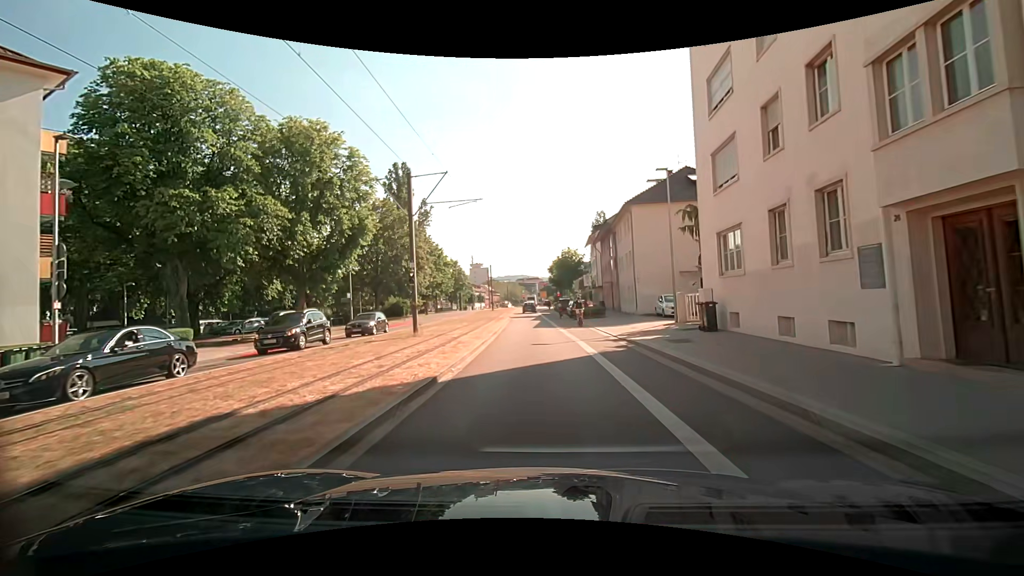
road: secondary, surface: asphalt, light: Day
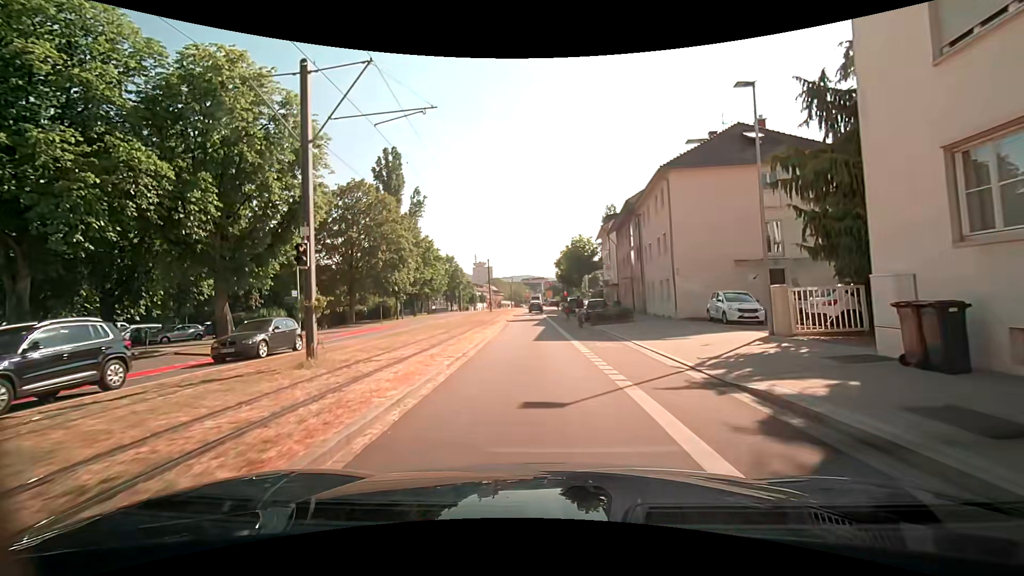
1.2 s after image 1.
(0.0, +10.1) m; -1°
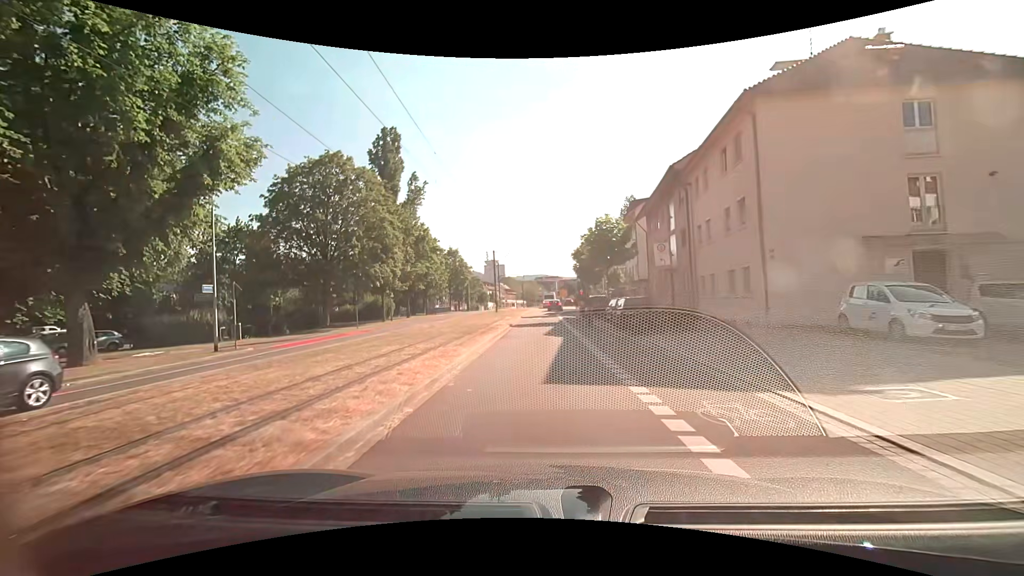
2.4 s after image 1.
(-0.1, +9.8) m; -1°
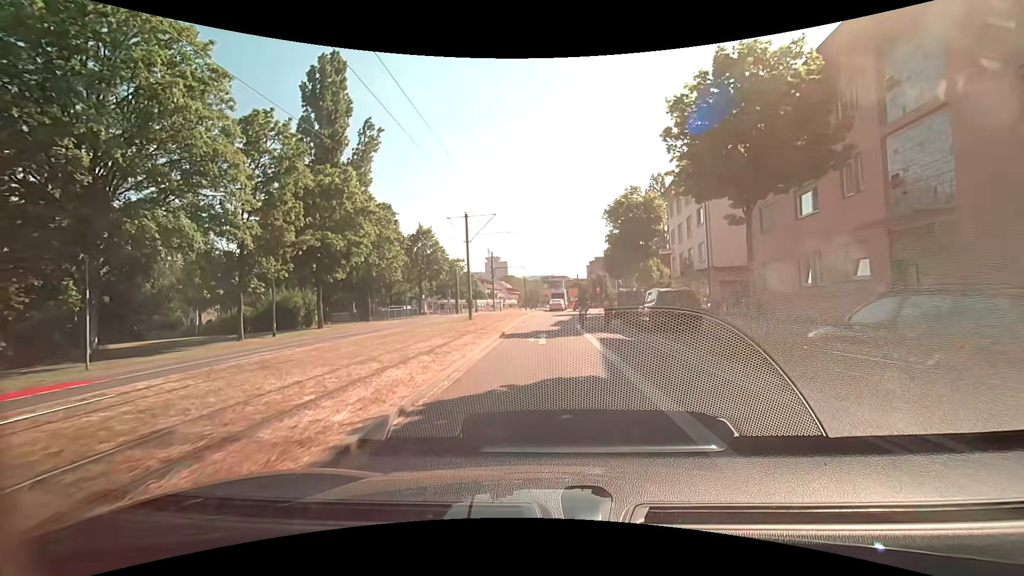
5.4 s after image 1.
(-0.4, +23.7) m; -1°
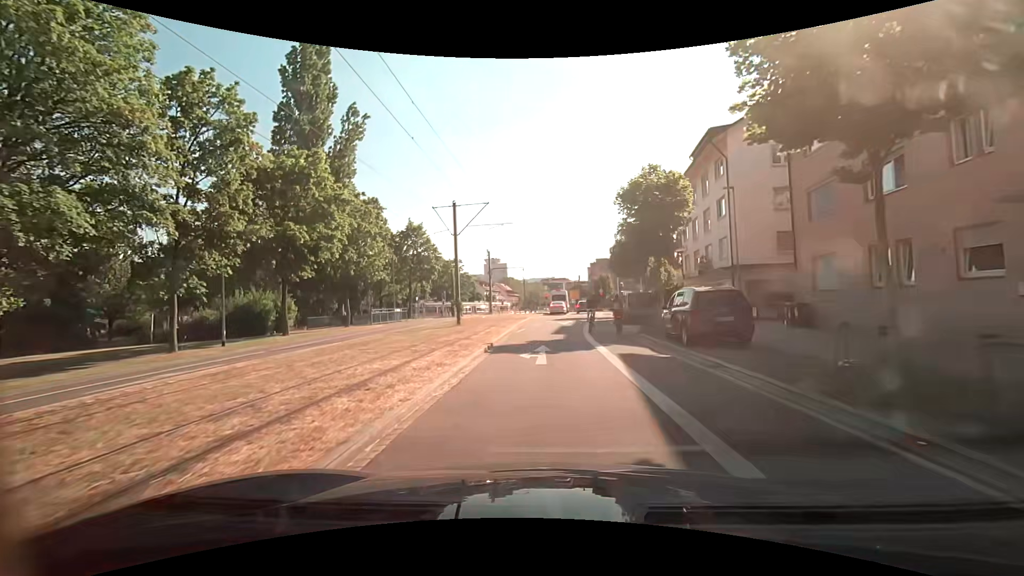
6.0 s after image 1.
(0.0, +4.5) m; 0°
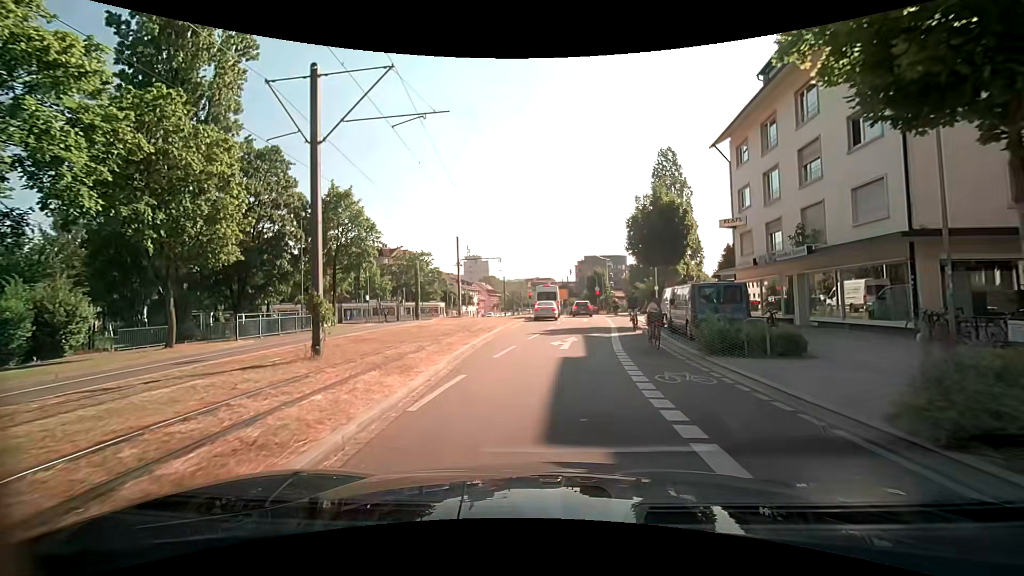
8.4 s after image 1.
(0.0, +16.5) m; +2°
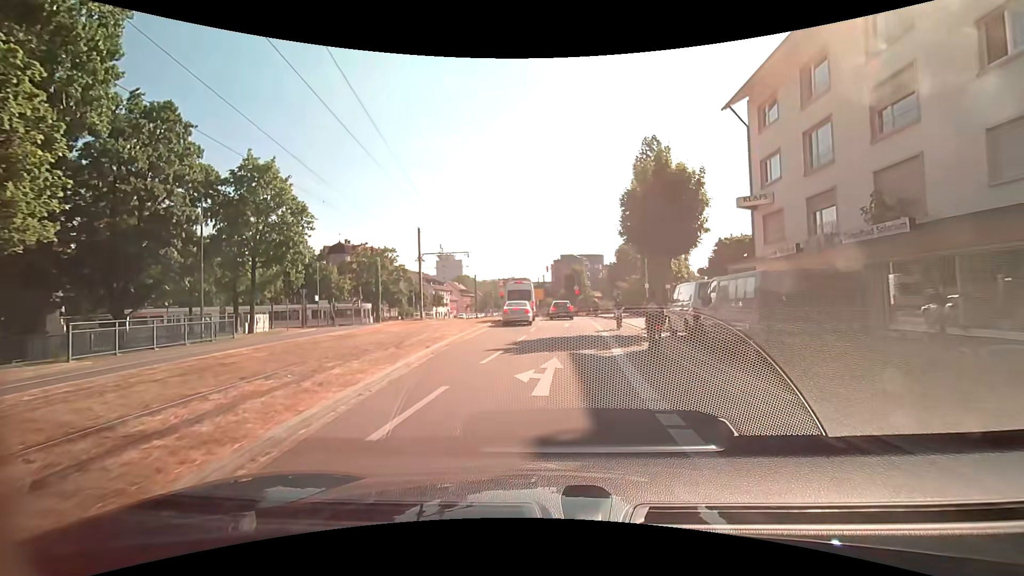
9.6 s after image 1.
(+0.1, +7.2) m; +3°
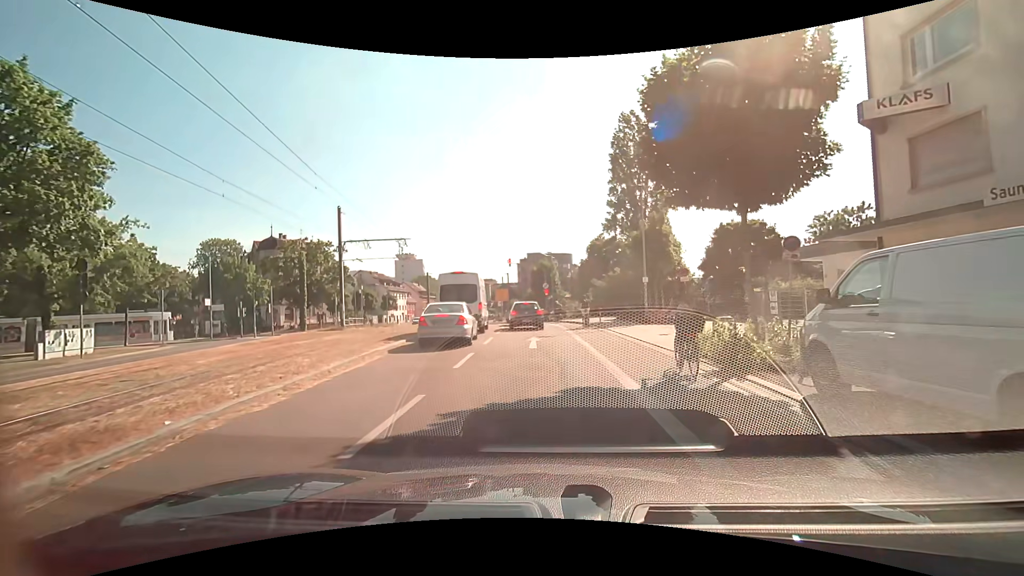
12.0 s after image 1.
(+0.2, +12.3) m; +3°
